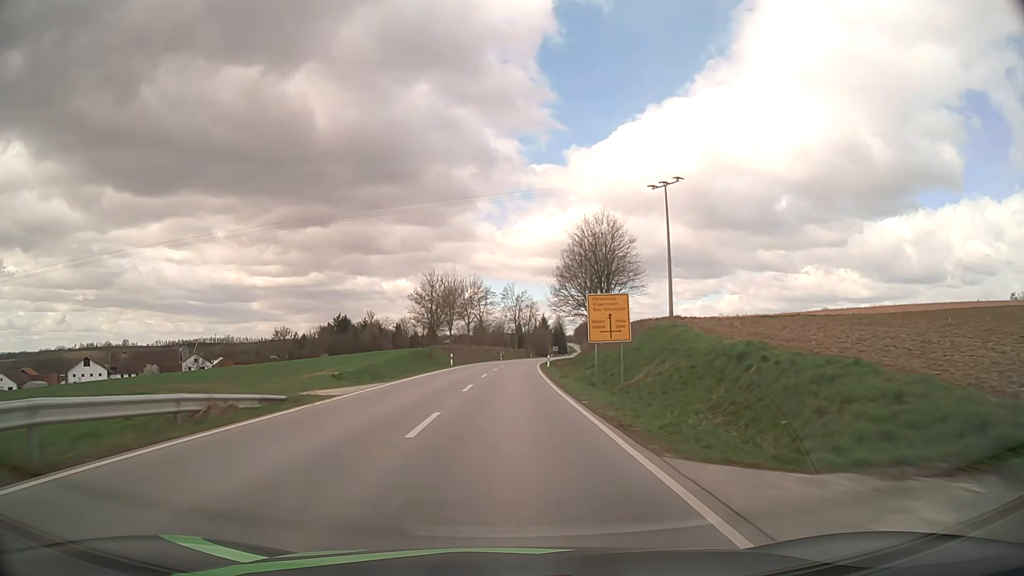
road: secondary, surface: asphalt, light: Day
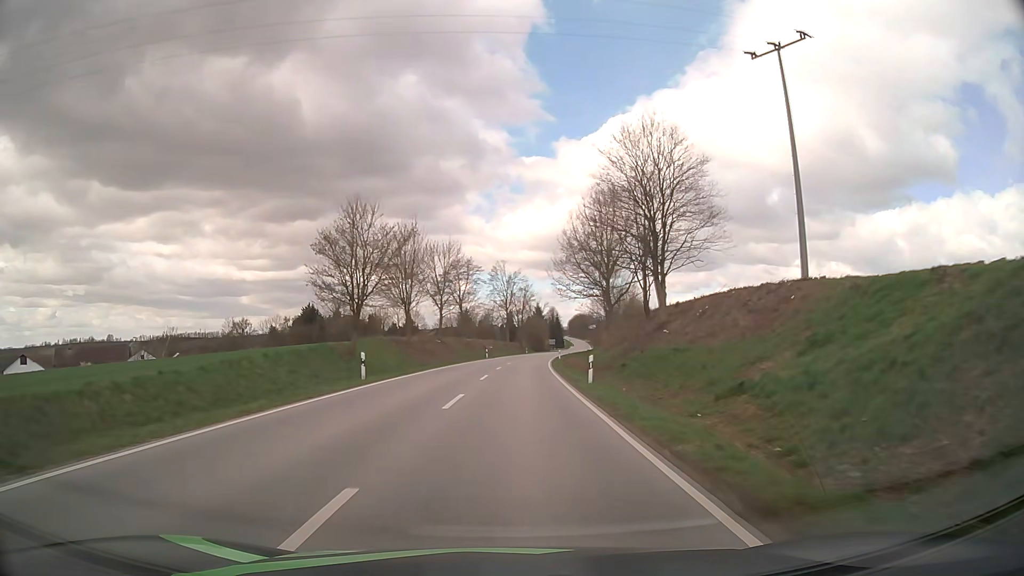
(+0.2, +32.2) m; +1°
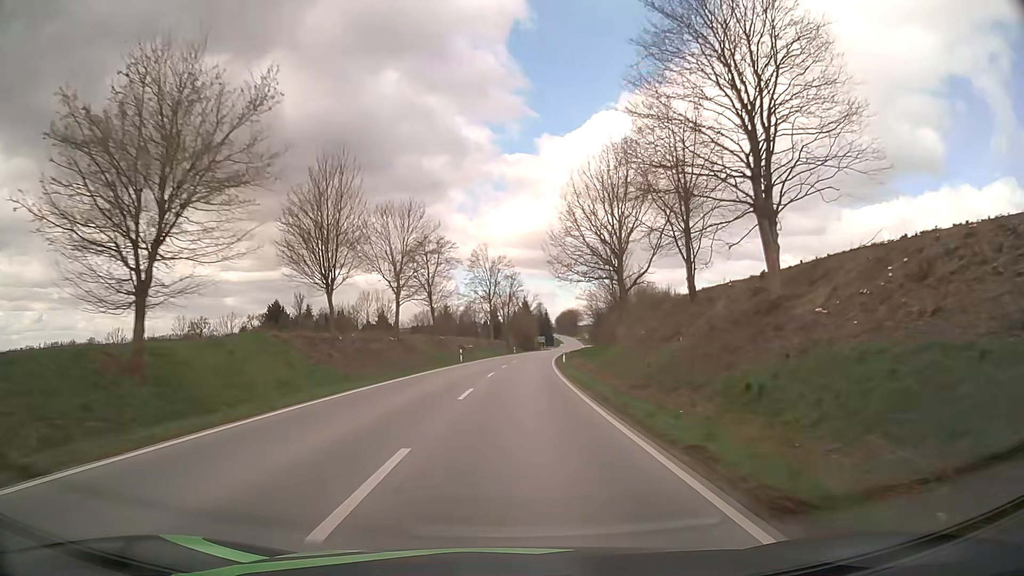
(+0.2, +21.6) m; +1°
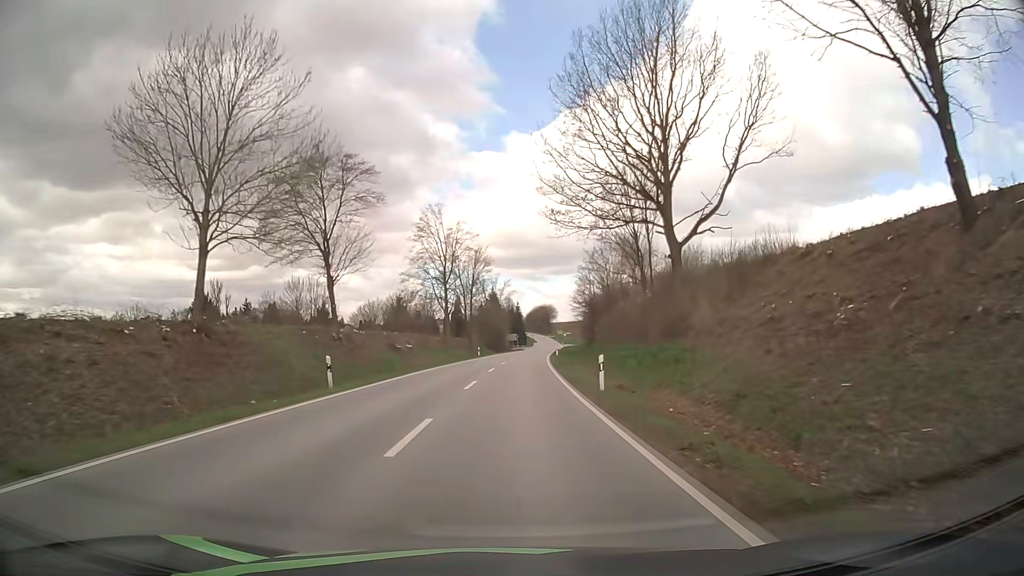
(+0.8, +32.6) m; +3°
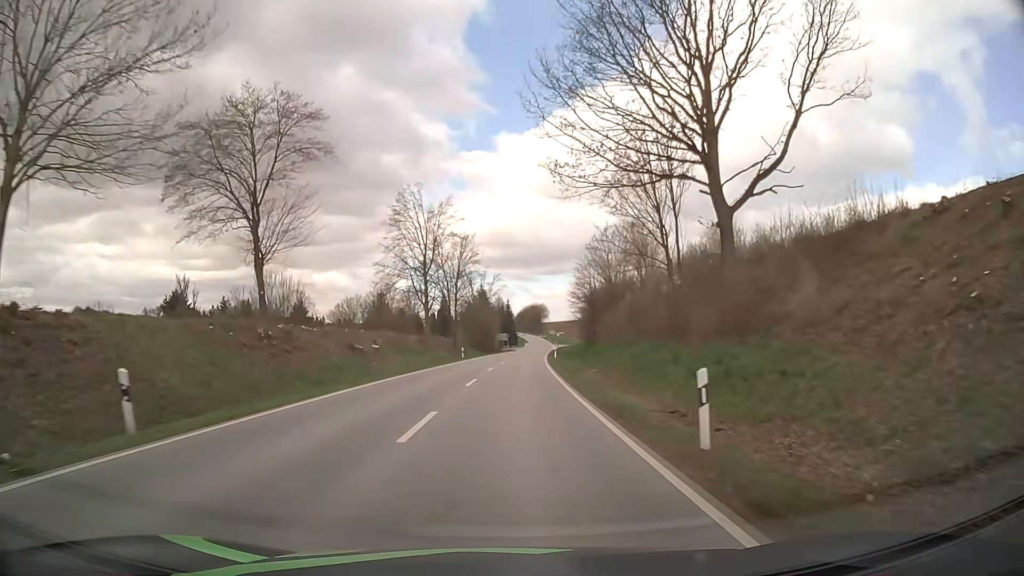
(+0.1, +10.9) m; +1°
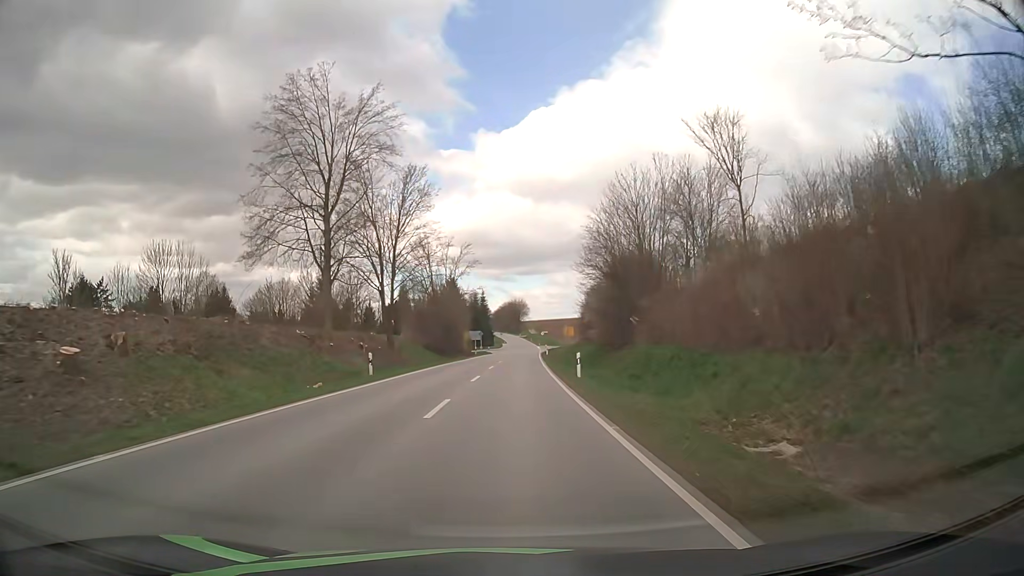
(+0.5, +32.9) m; +2°
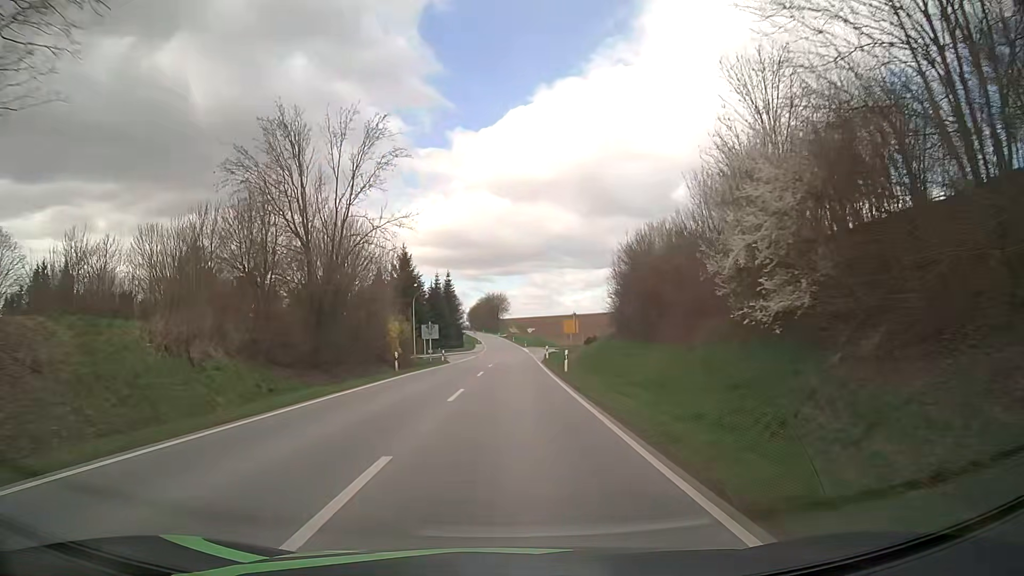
(+0.7, +44.4) m; +2°
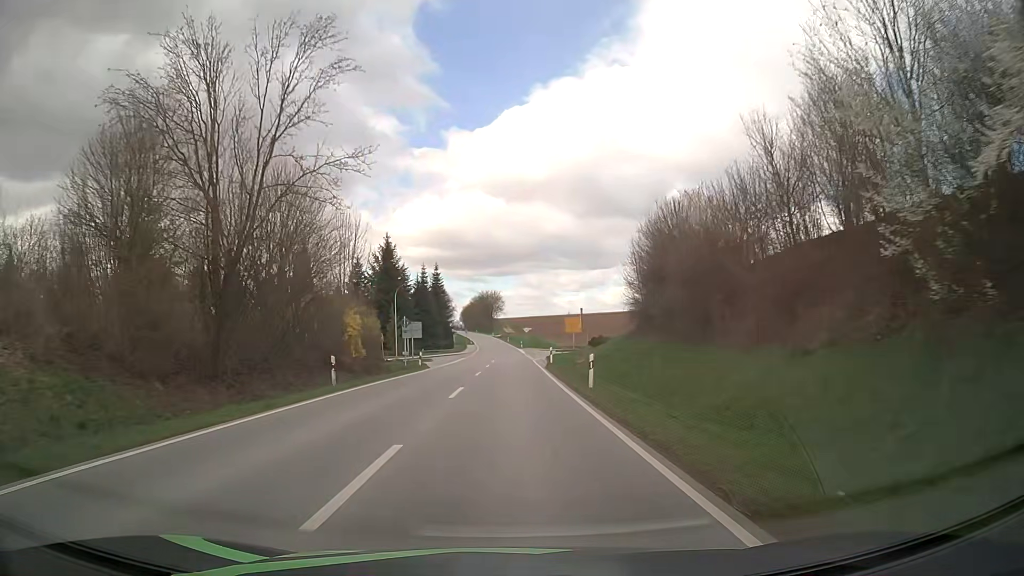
(+0.1, +11.2) m; +1°
